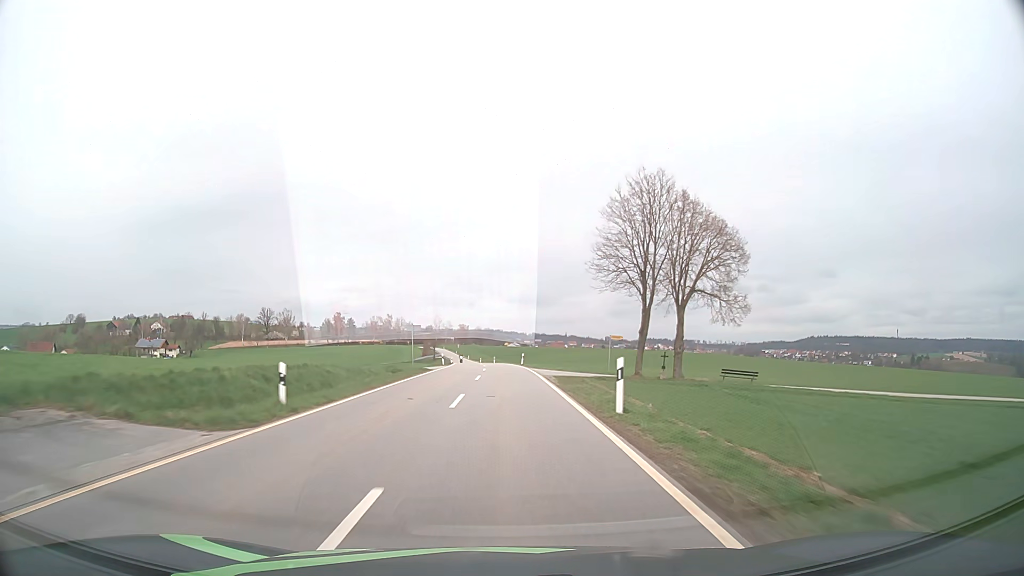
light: Day
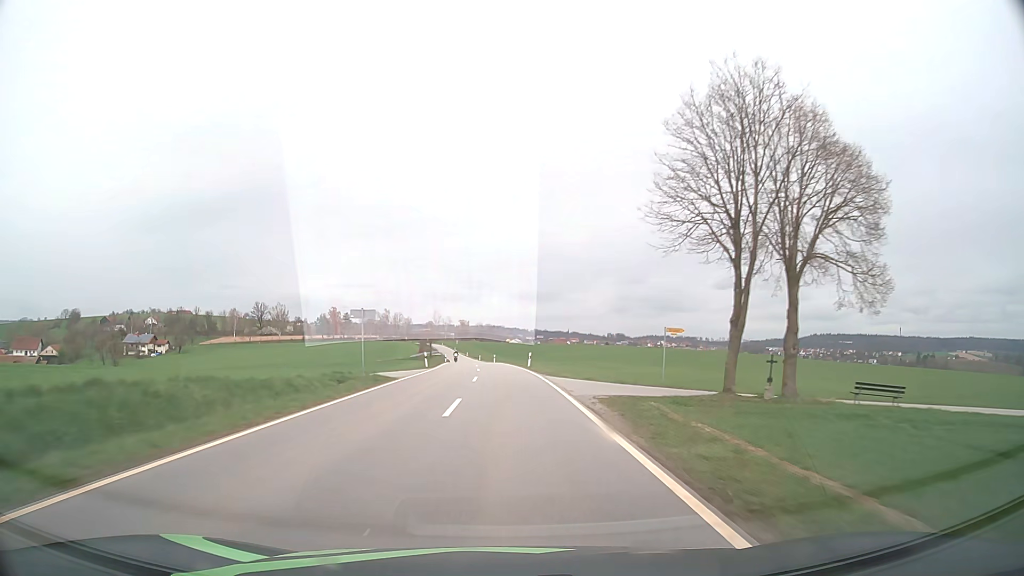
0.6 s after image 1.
(0.0, +14.2) m; 0°
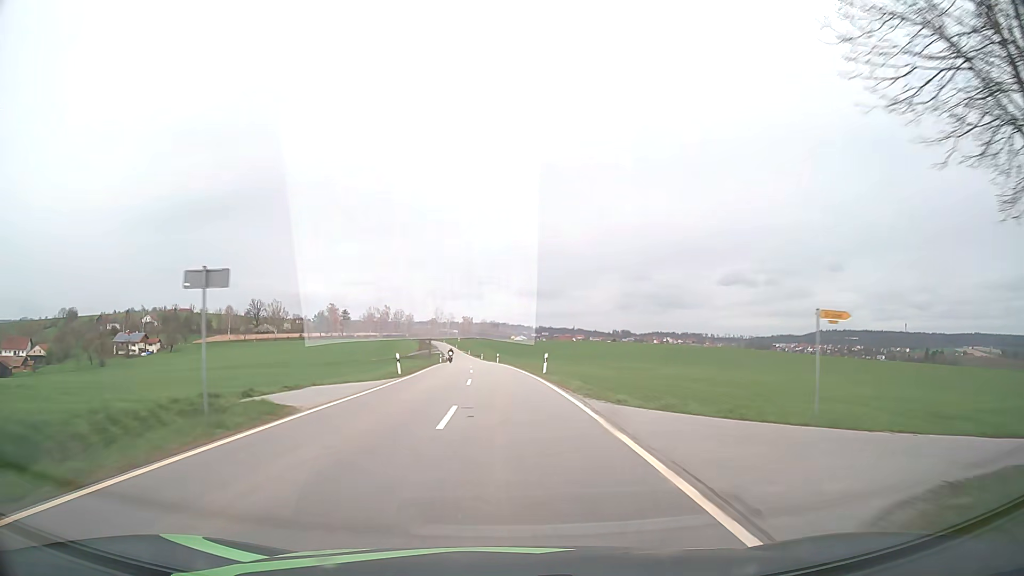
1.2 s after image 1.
(0.0, +13.9) m; 0°
(0, +10) (0, +20) (0, +30) (-1, +40) (-1, +50) (-2, +60) (-2, +70) (-3, +80) (-4, +90) (-4, +100) m
